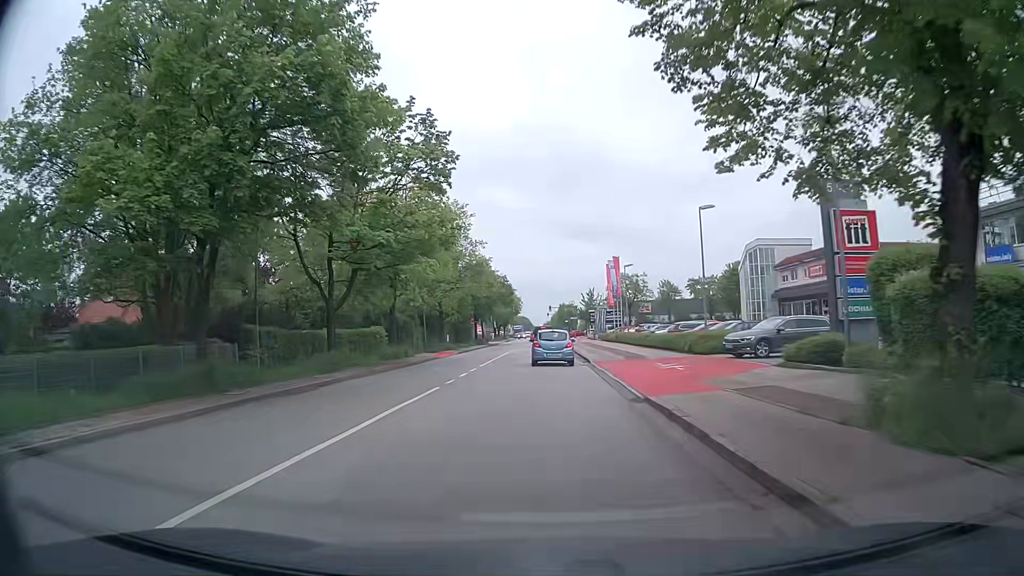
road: secondary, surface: asphalt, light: Day
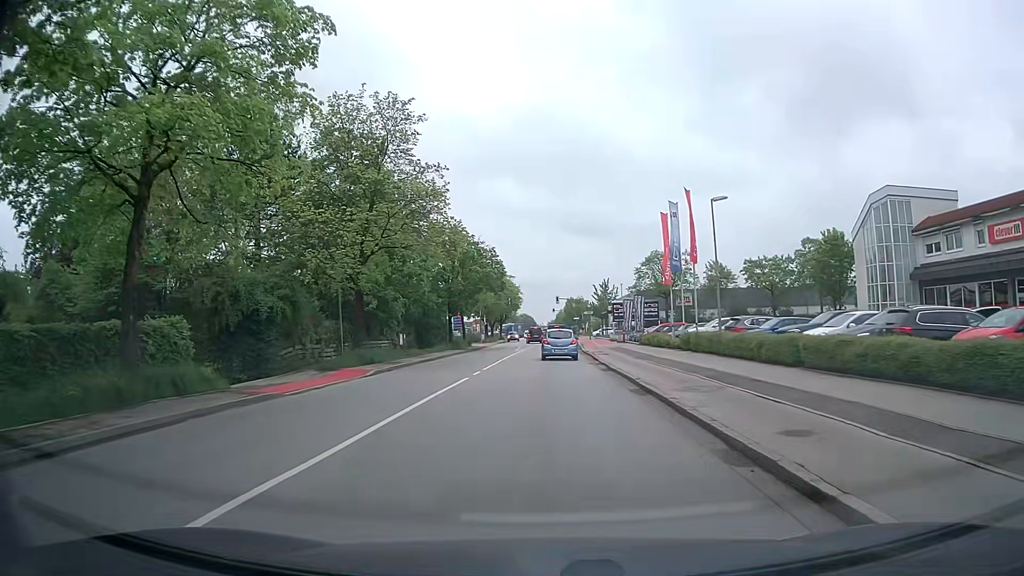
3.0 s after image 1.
(+0.1, +27.8) m; 0°
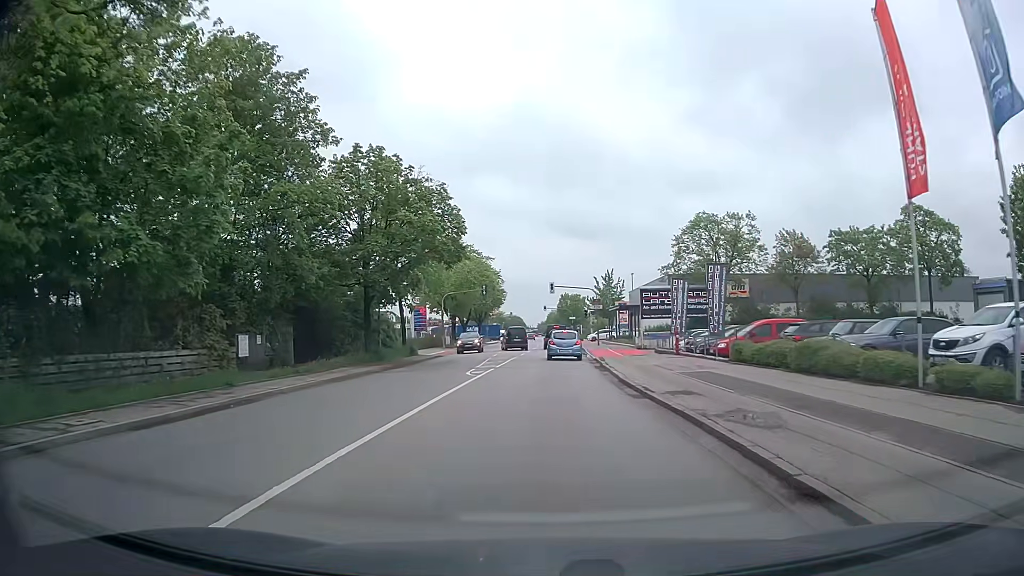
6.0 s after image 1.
(+0.3, +26.6) m; +1°
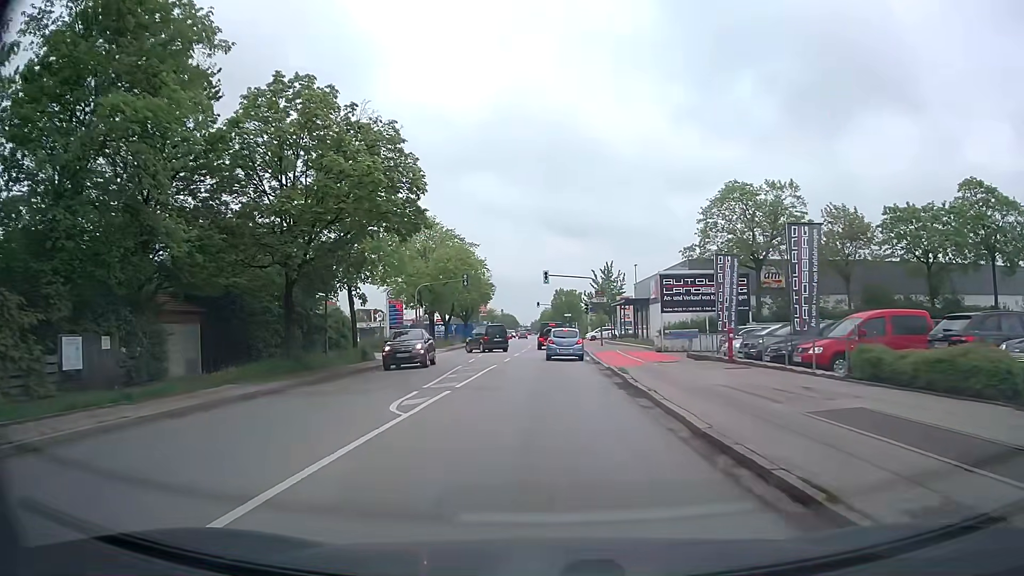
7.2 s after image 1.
(+0.1, +10.2) m; +1°
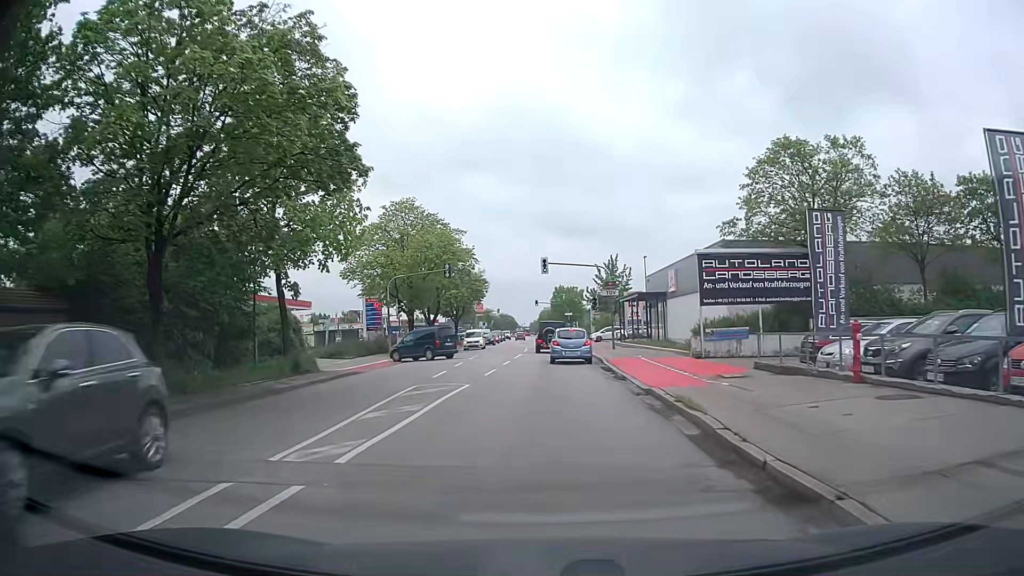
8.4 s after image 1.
(0.0, +9.2) m; 0°
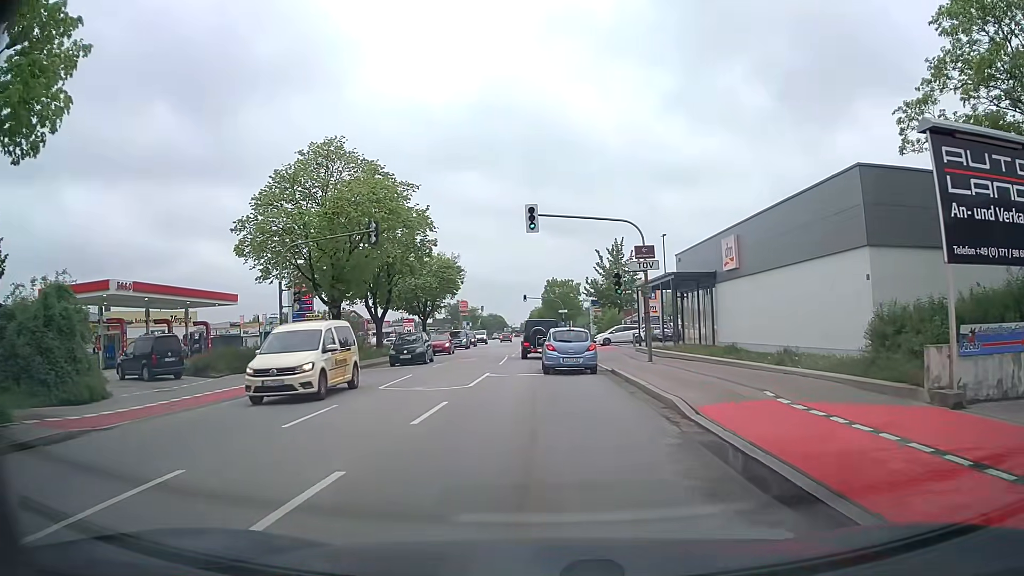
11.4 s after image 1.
(+0.1, +17.4) m; +1°
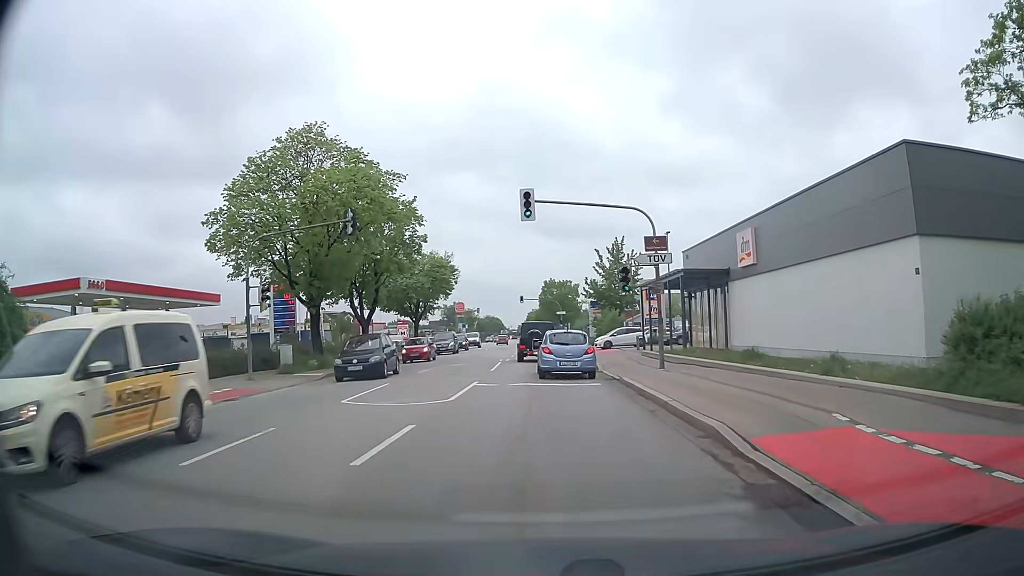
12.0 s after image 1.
(0.0, +3.1) m; -1°
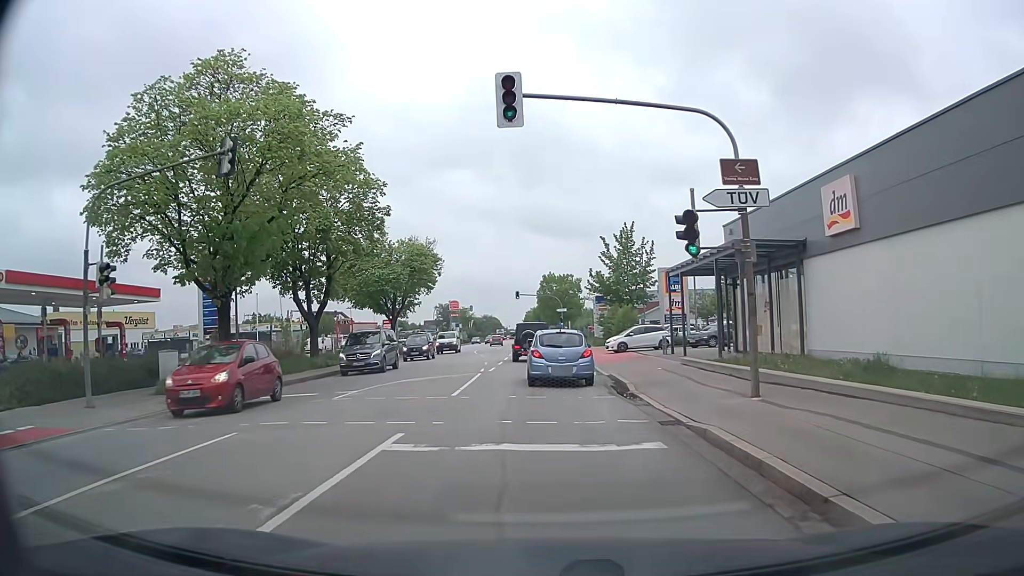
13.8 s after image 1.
(+0.1, +10.1) m; 0°
(0, +10) (0, +20) (-1, +30) (-2, +40) (-3, +50) (-4, +60) (-5, +70) (-5, +80) (-6, +90) (-10, +98) m
